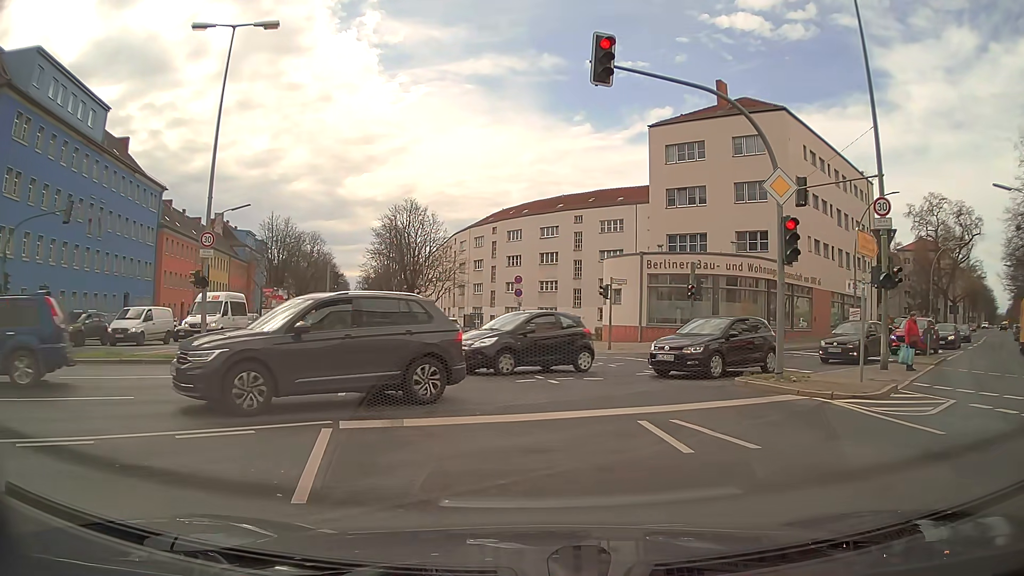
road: secondary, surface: asphalt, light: Day
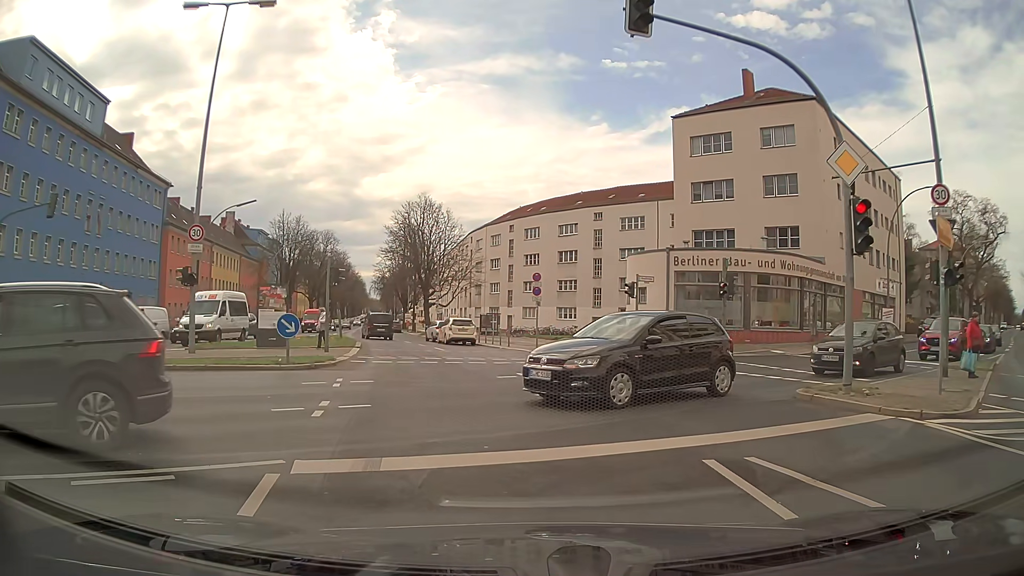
(0.0, +2.2) m; -3°
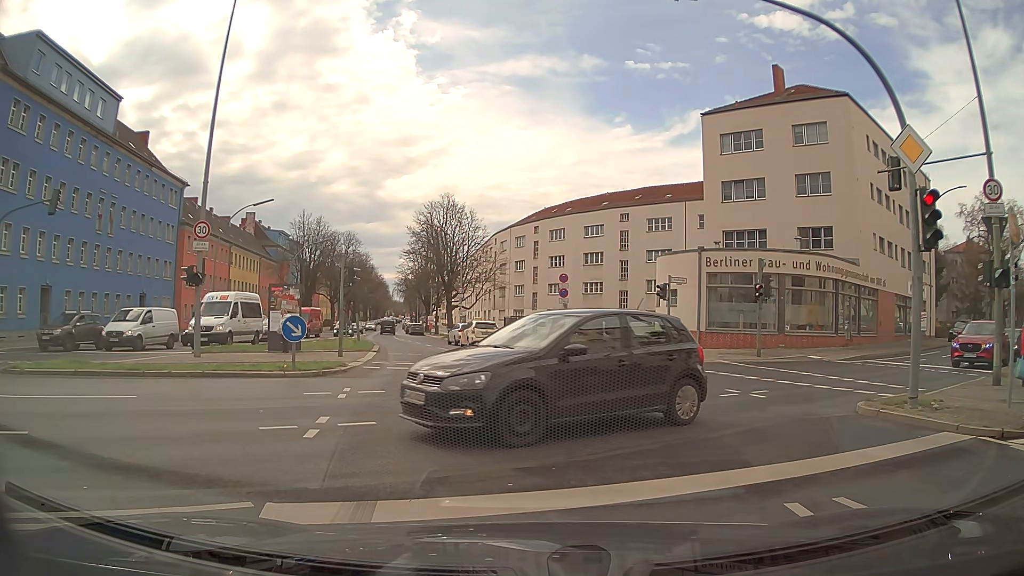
(0.0, +1.4) m; 0°
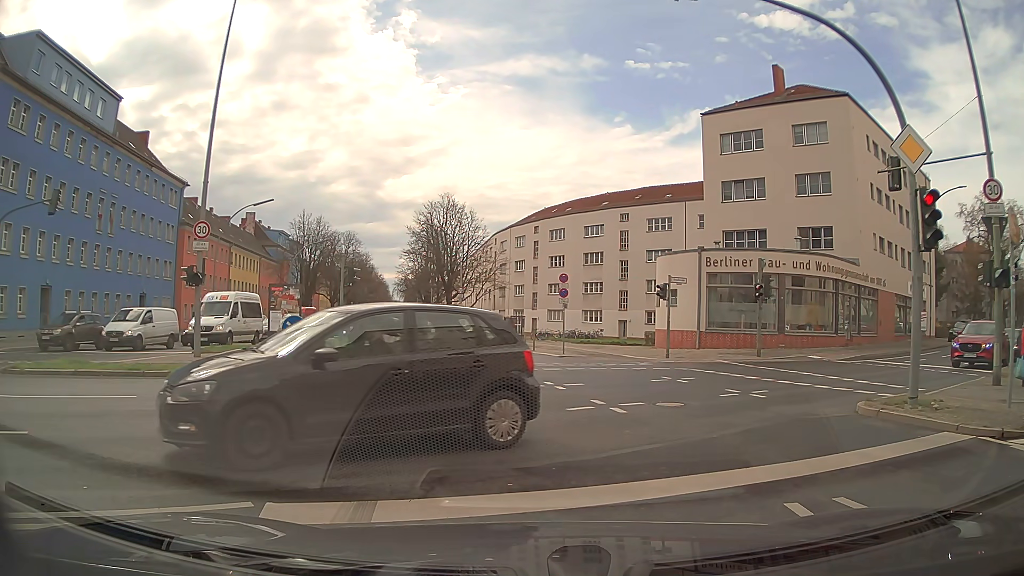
(0.0, 0.0) m; 0°
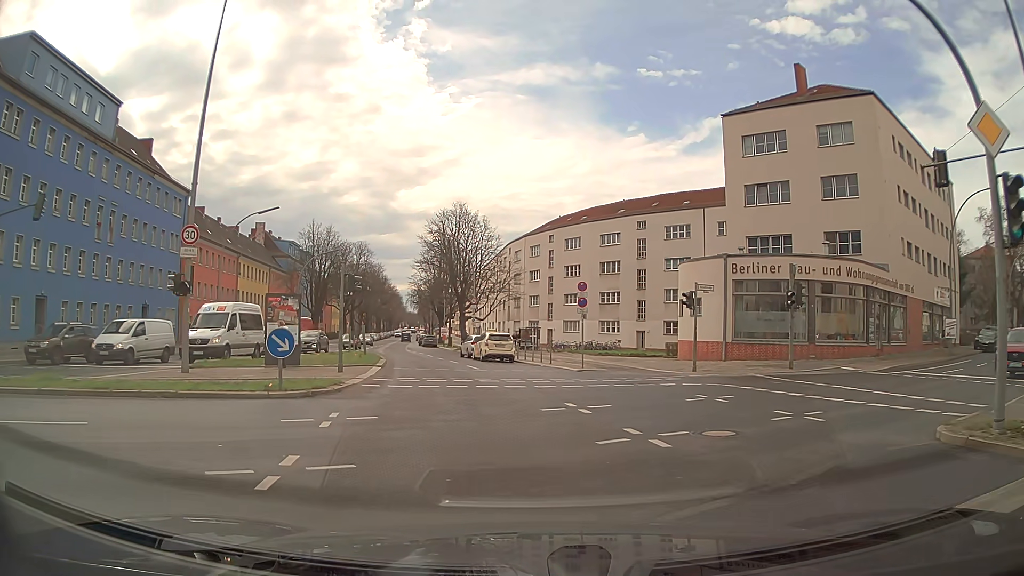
(0.0, +2.2) m; 0°
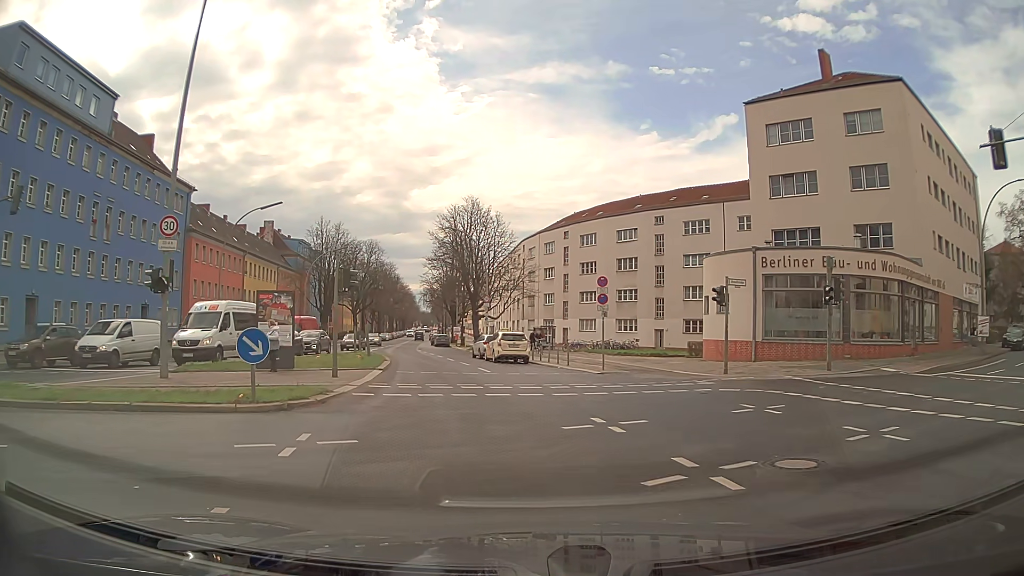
(0.0, +2.4) m; -2°
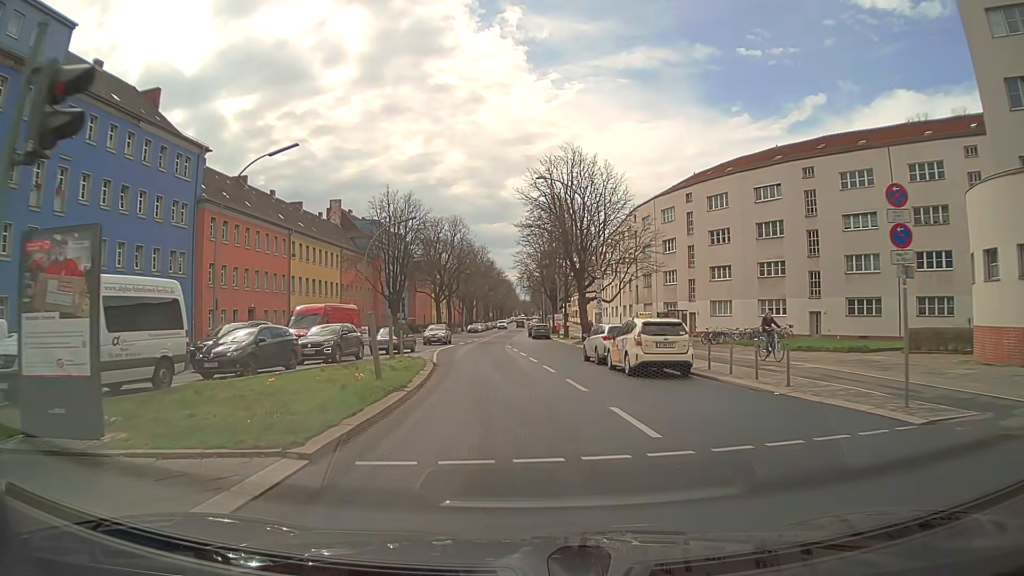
(-1.3, +15.8) m; -8°
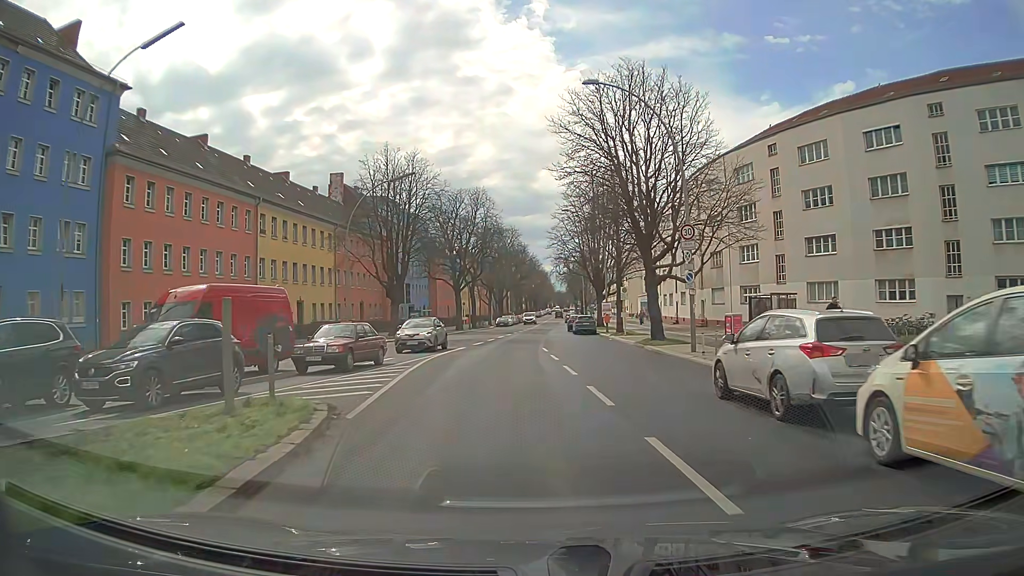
(-0.4, +15.5) m; -3°
(0, +10) (0, +20) (0, +30) (0, +40) (+1, +50) (+2, +60) (+2, +70) (+3, +80) (+3, +90) (+4, +100) m
